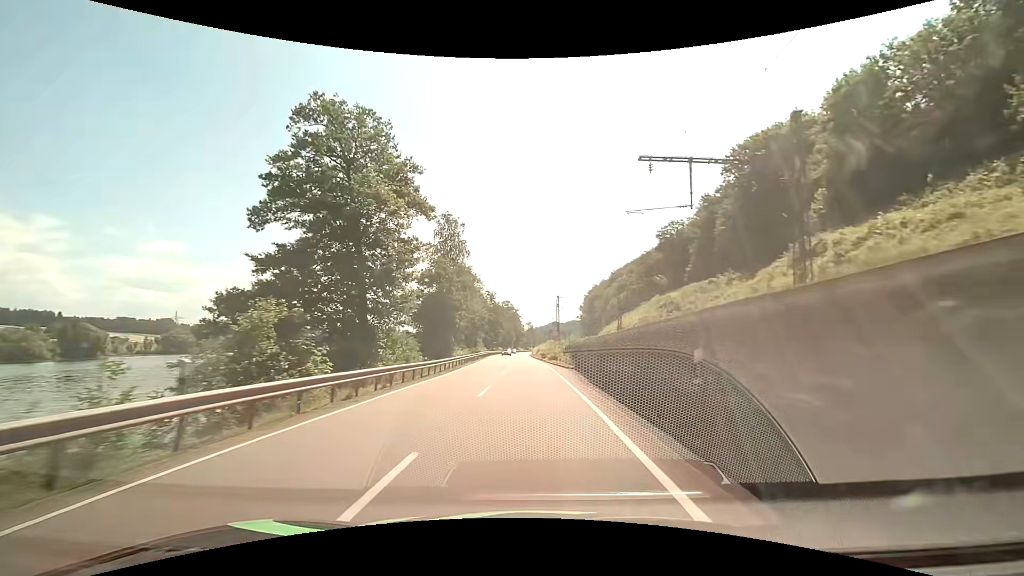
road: primary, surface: asphalt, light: Day
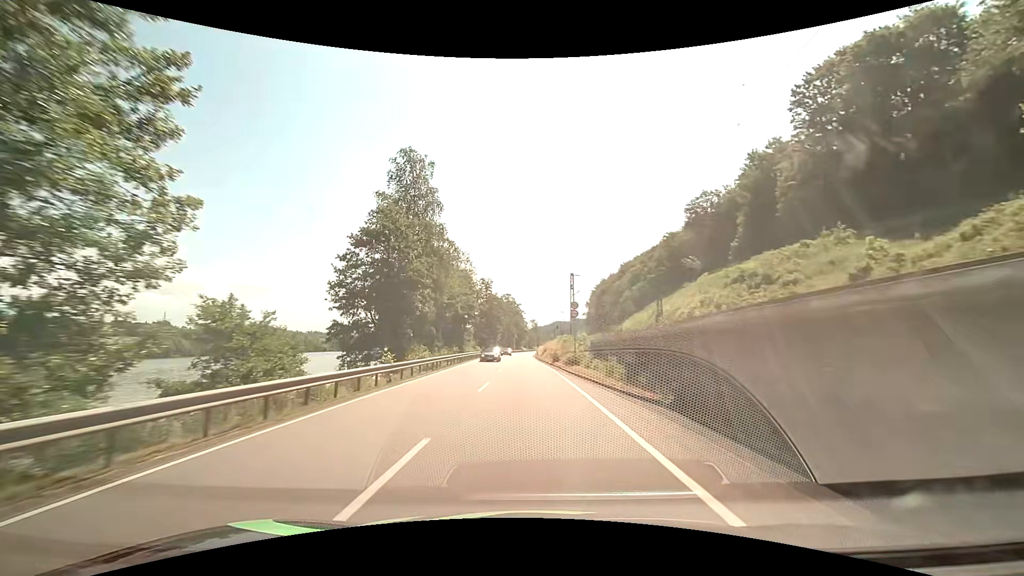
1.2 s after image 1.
(+0.1, +23.1) m; 0°
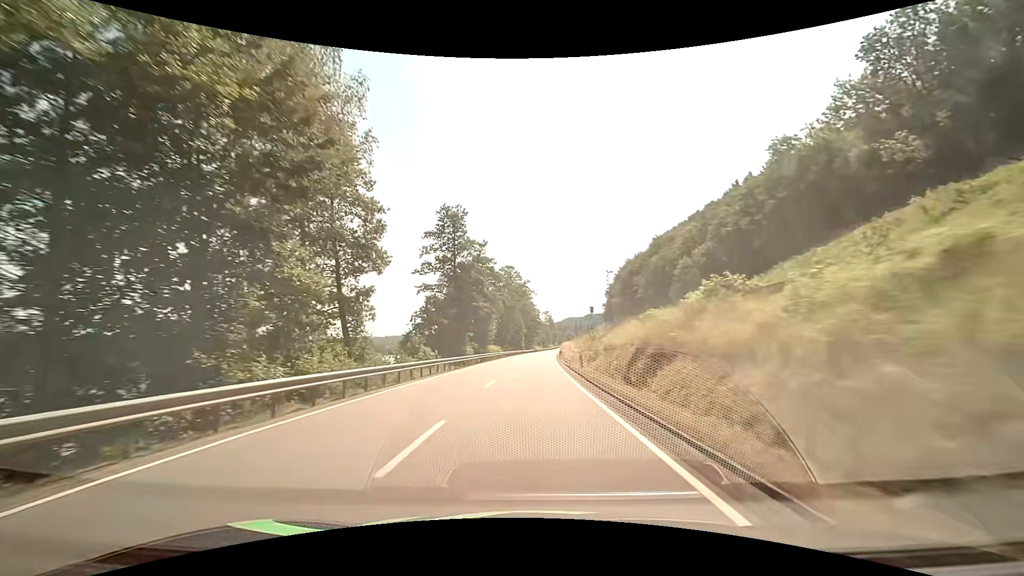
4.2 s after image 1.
(-1.1, +58.0) m; -2°
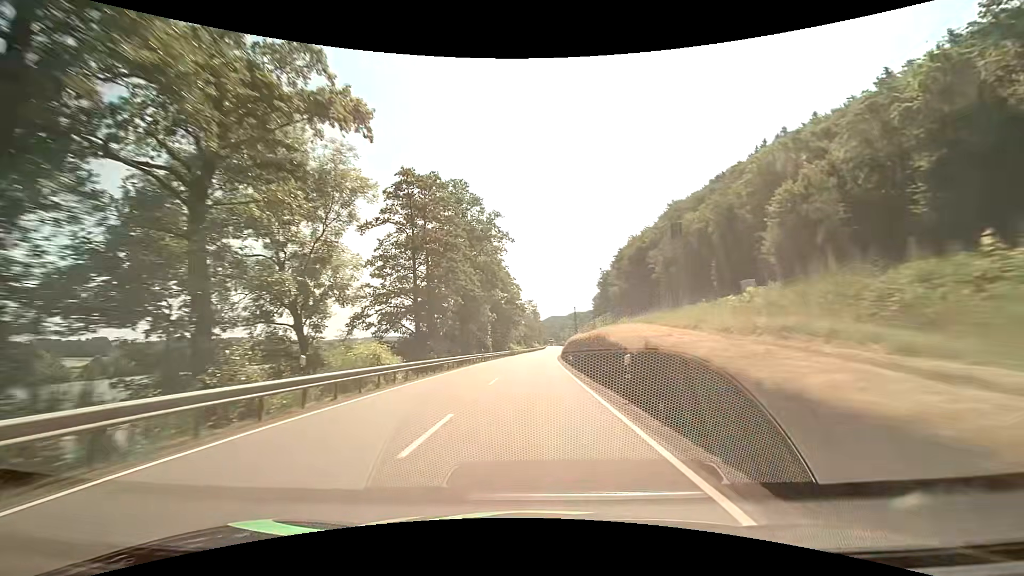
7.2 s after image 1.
(+1.1, +58.6) m; +2°
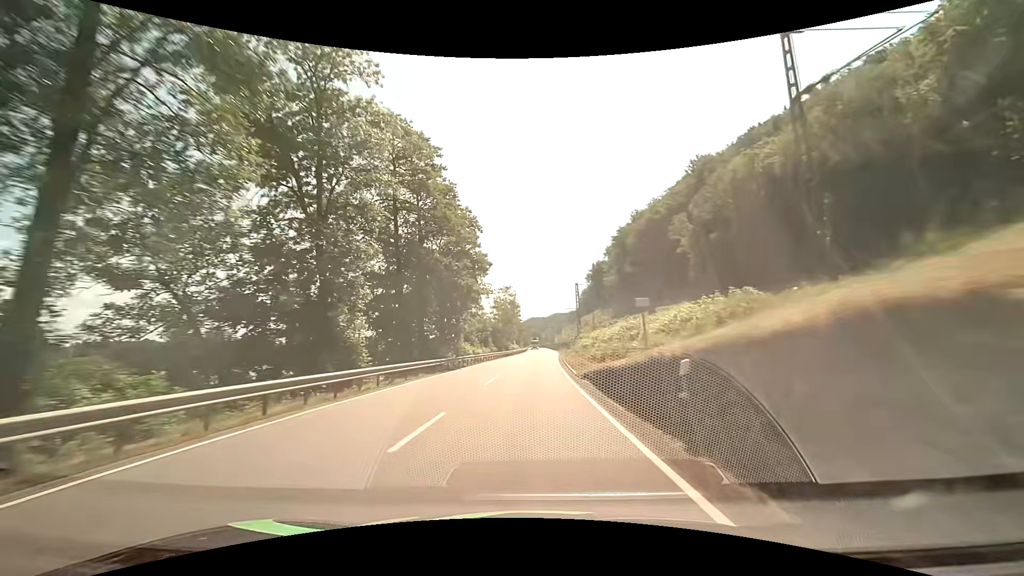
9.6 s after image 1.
(+0.7, +47.3) m; +2°
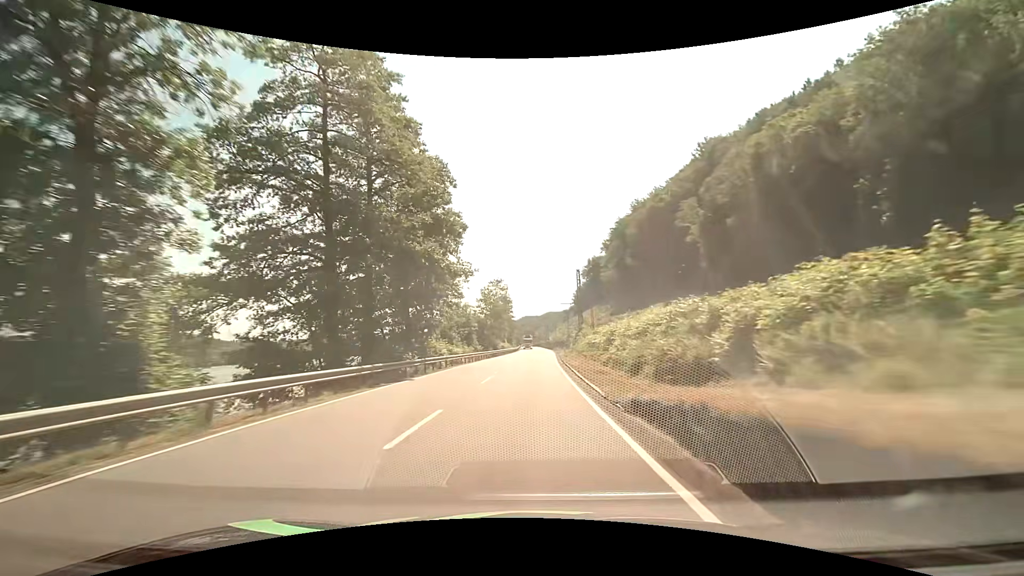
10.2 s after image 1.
(+0.1, +11.9) m; +1°
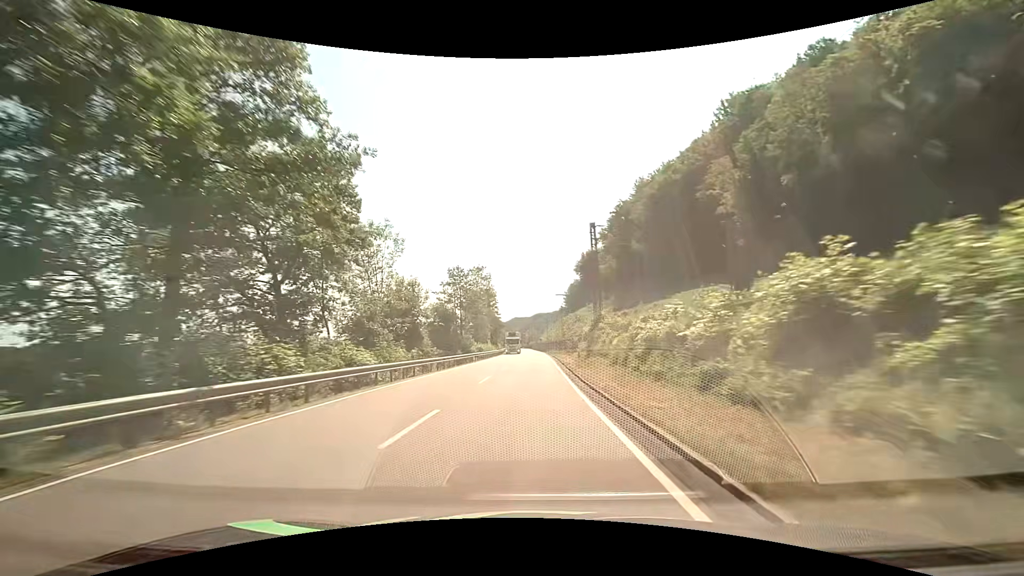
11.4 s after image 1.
(+0.3, +23.8) m; +2°
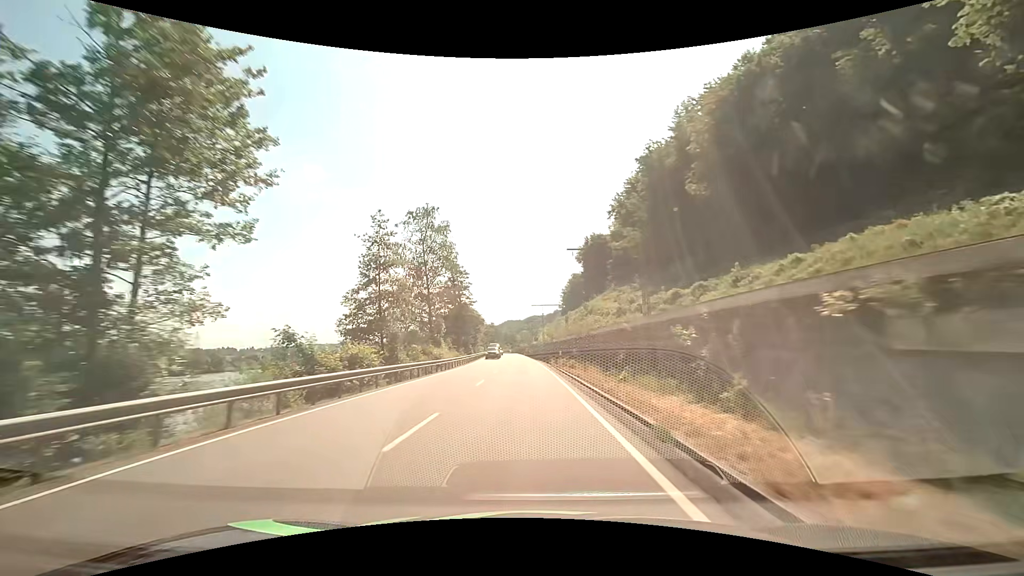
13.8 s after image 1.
(+0.2, +47.7) m; 0°
(0, +10) (0, +20) (0, +30) (0, +40) (-1, +50) (-1, +60) (-2, +70) (-2, +80) (-3, +90) (-3, +100) m
